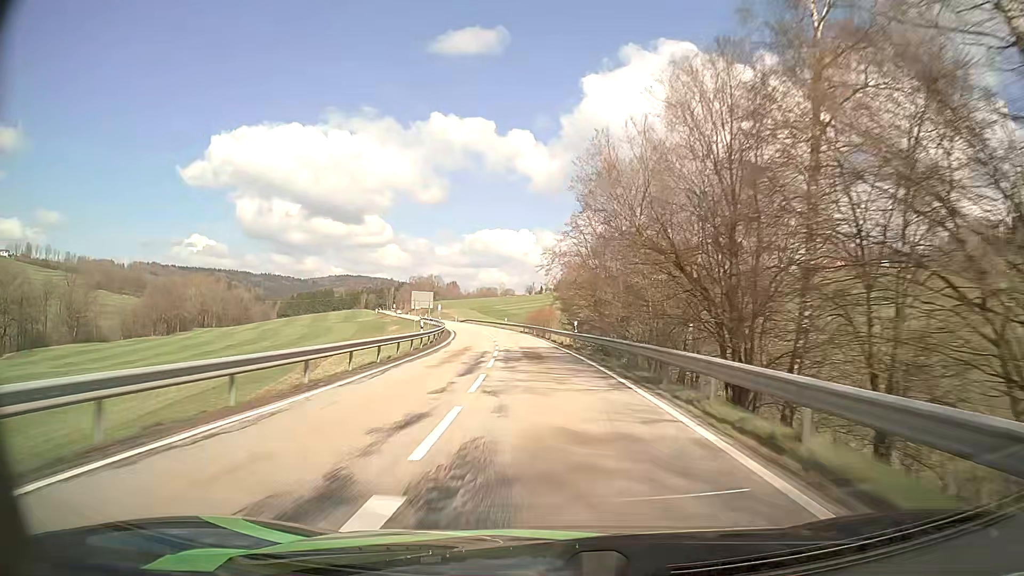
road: secondary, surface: asphalt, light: Day
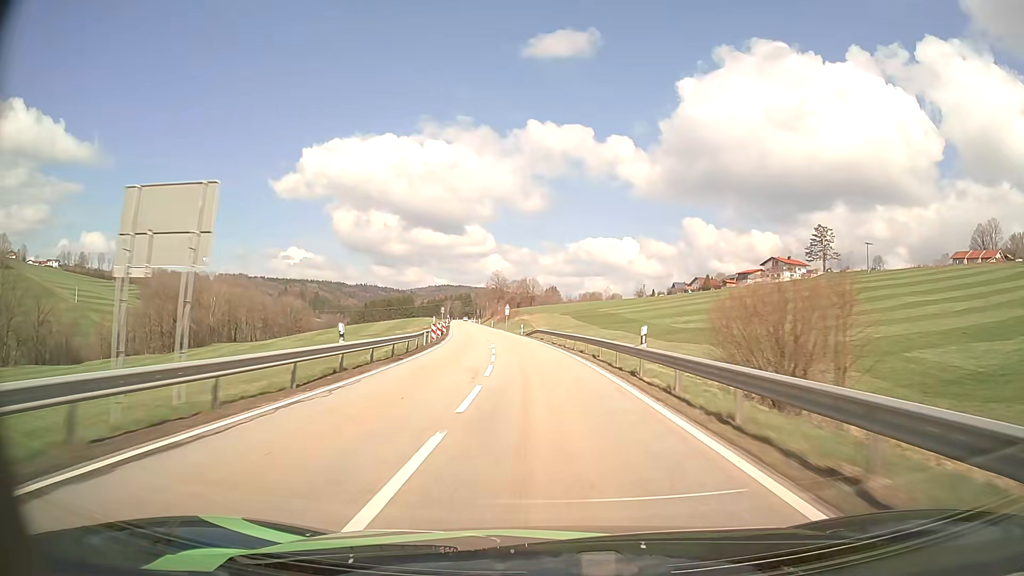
(-4.9, +65.6) m; -9°
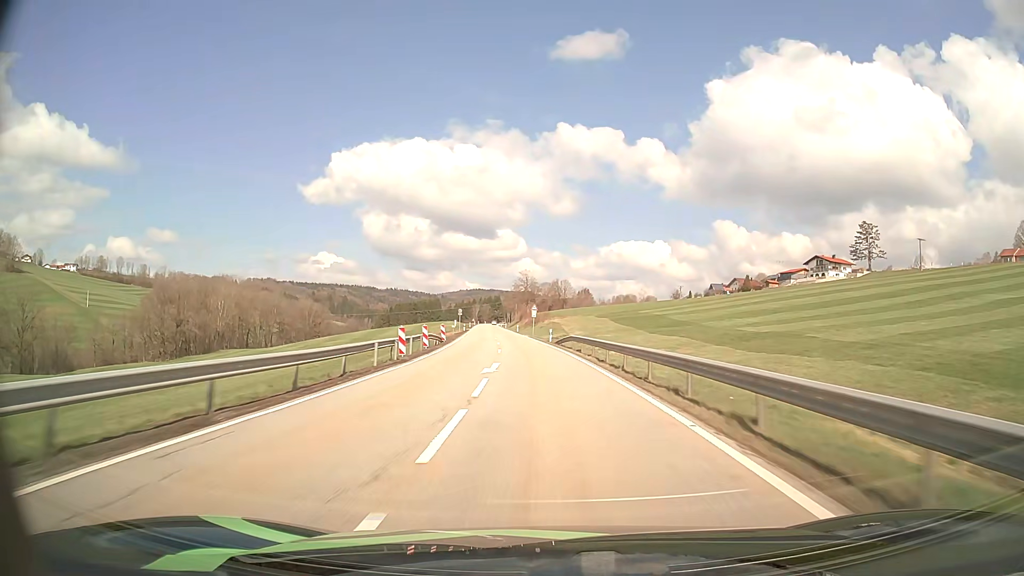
(-0.4, +16.8) m; -3°
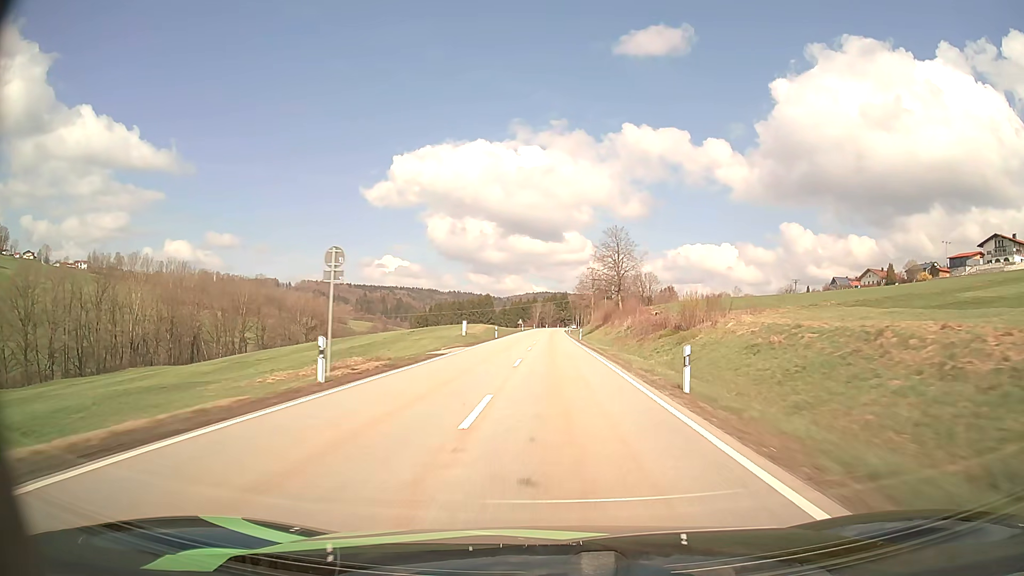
(-6.2, +86.5) m; -6°
